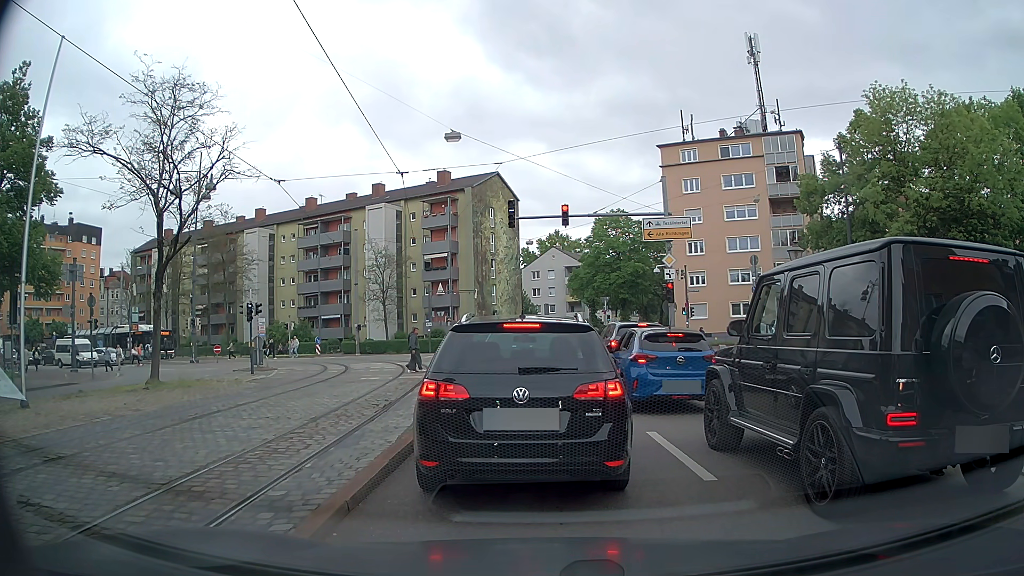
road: tertiary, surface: asphalt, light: Day
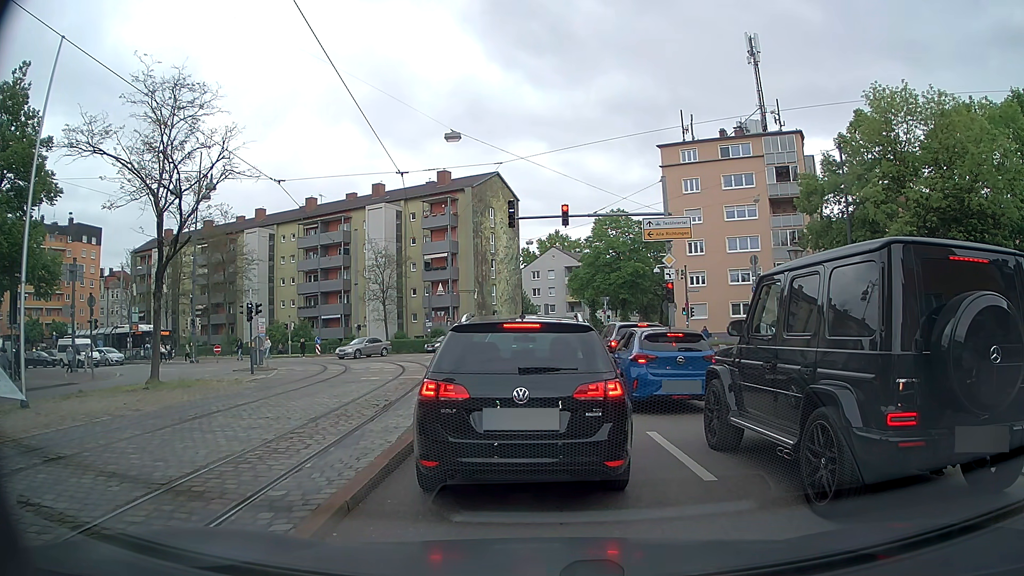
(0.0, 0.0) m; 0°
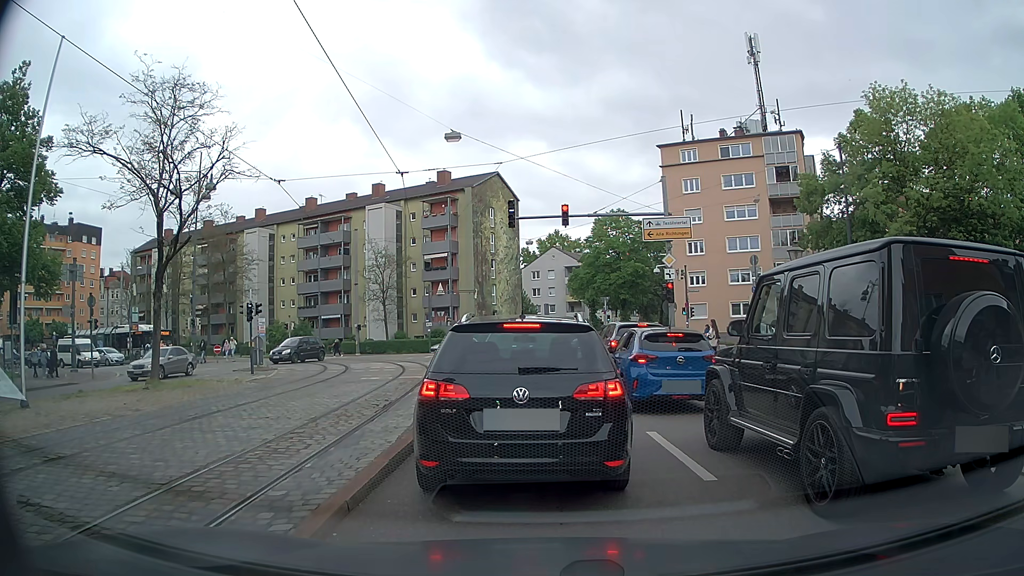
(0.0, 0.0) m; 0°
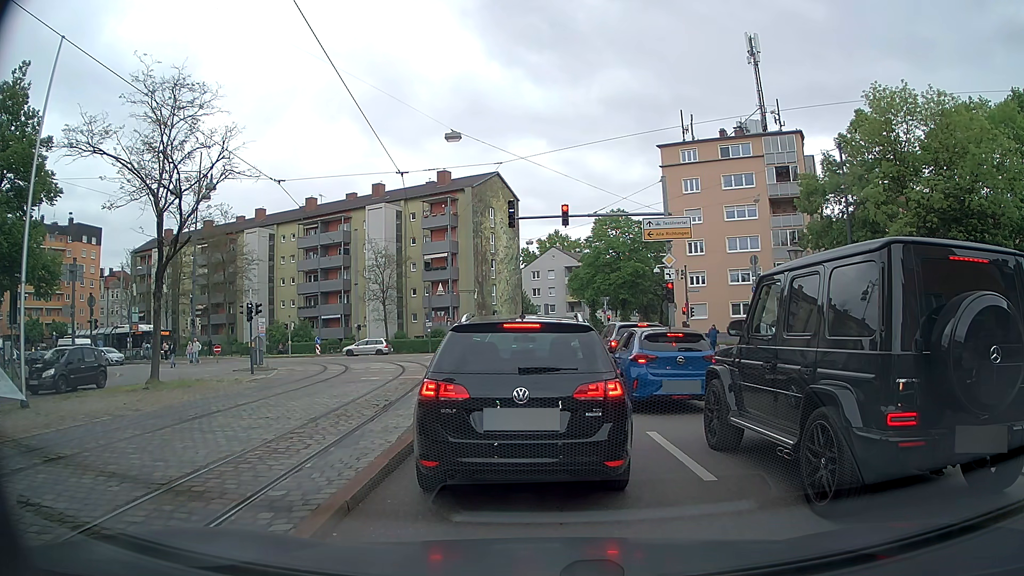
(0.0, 0.0) m; 0°
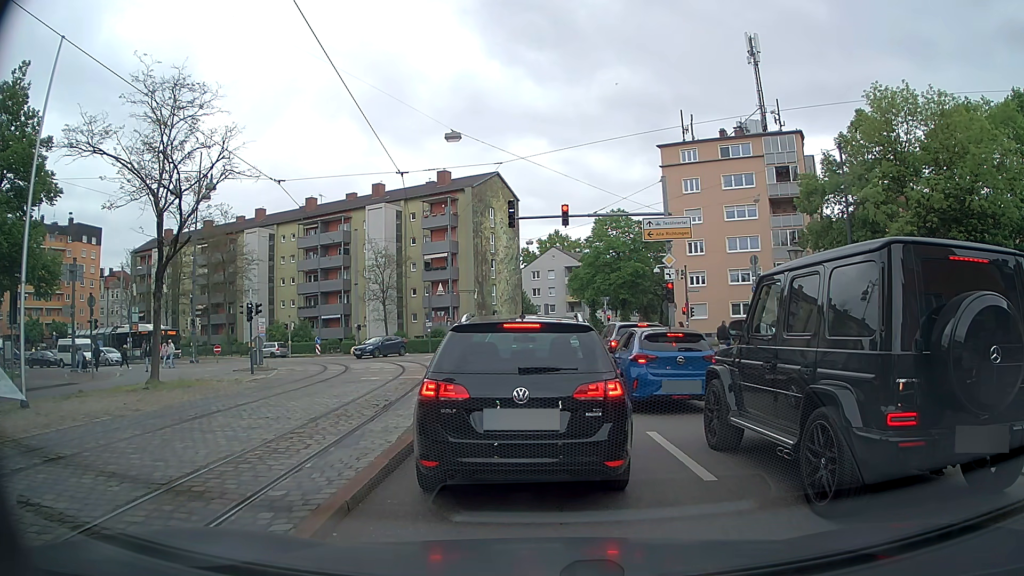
(0.0, 0.0) m; 0°
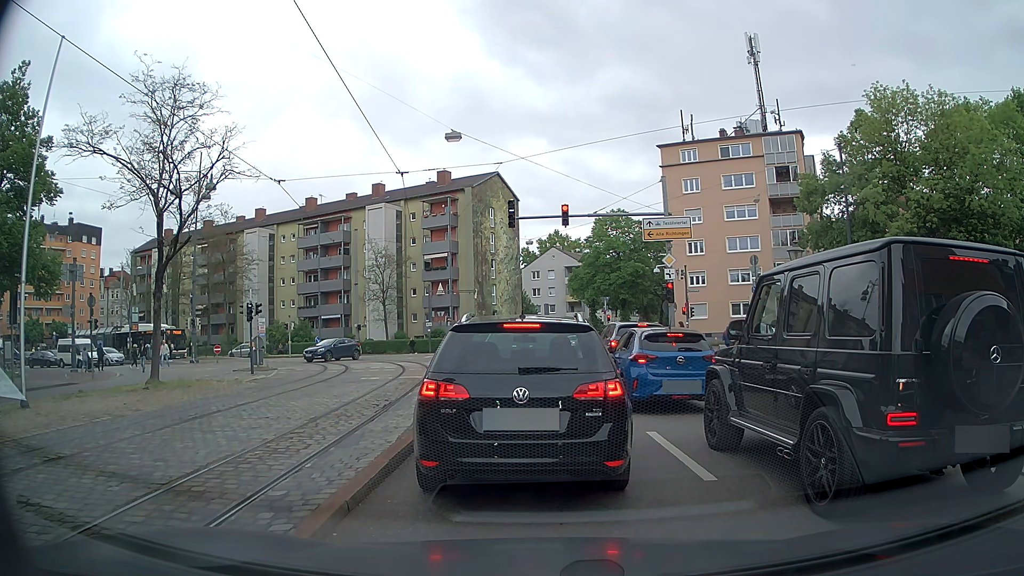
(0.0, 0.0) m; 0°
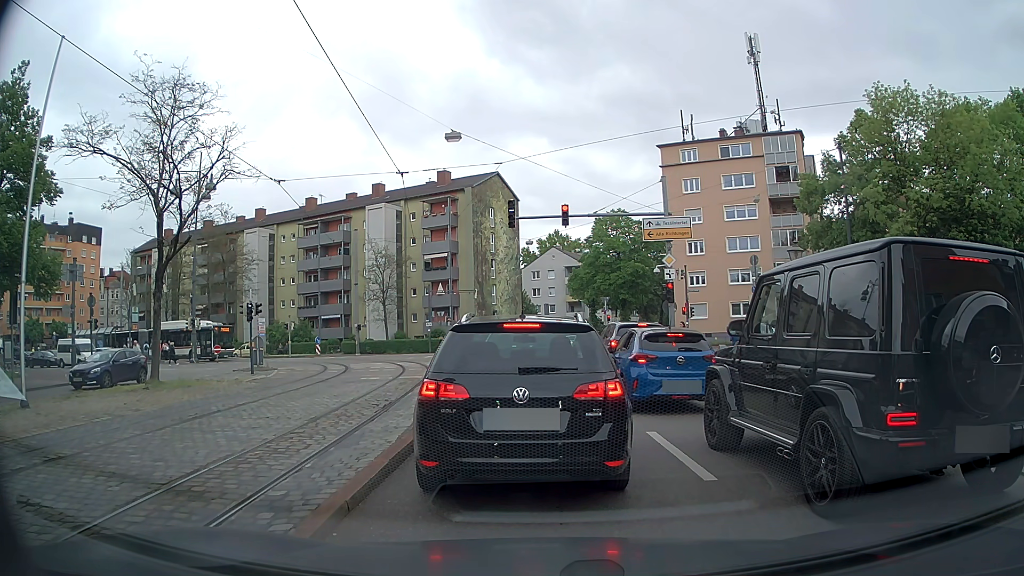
(0.0, 0.0) m; 0°
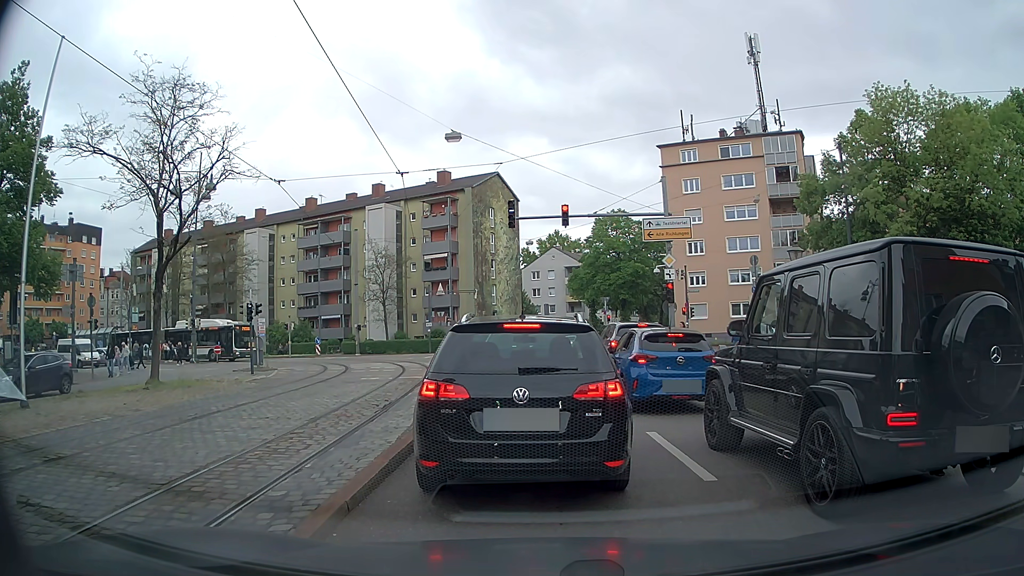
(0.0, 0.0) m; 0°
(0, +10) (0, +20) (-1, +30) (-1, +40) (-5, +49) (-13, +56) (-22, +60) (-31, +63) (-41, +66) (-50, +69) m
